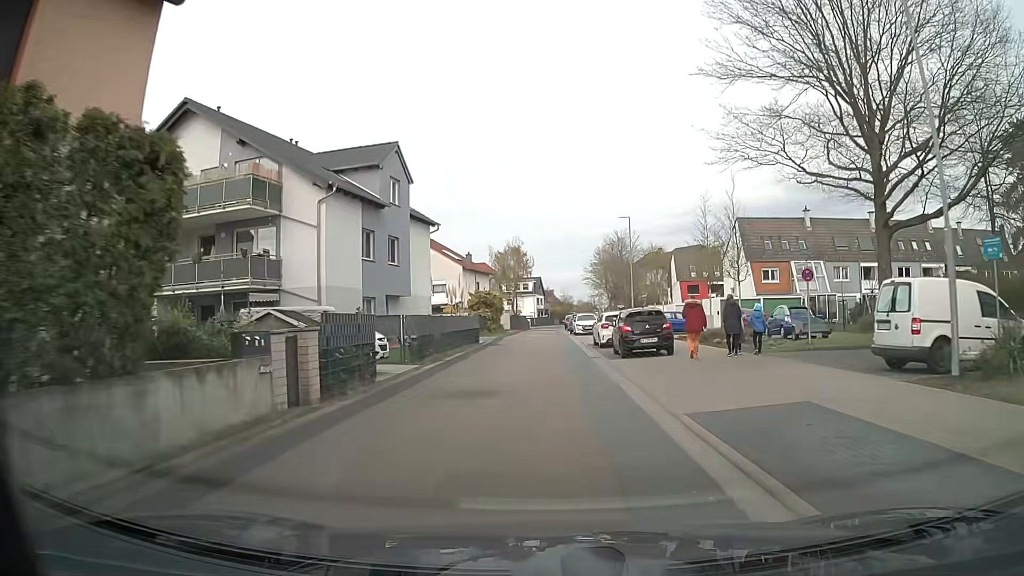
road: residential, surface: asphalt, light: Day
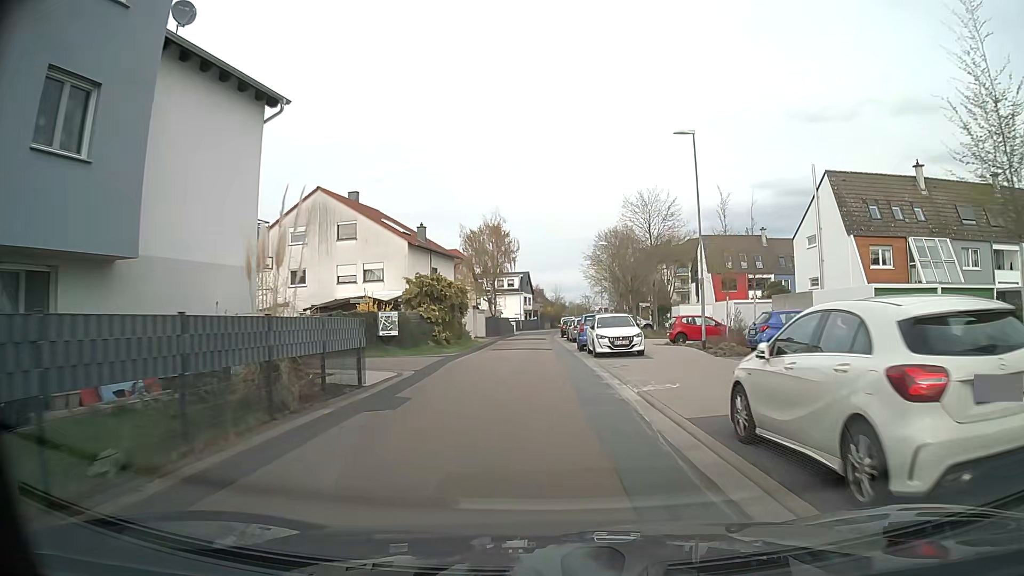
(-0.1, +23.3) m; +1°
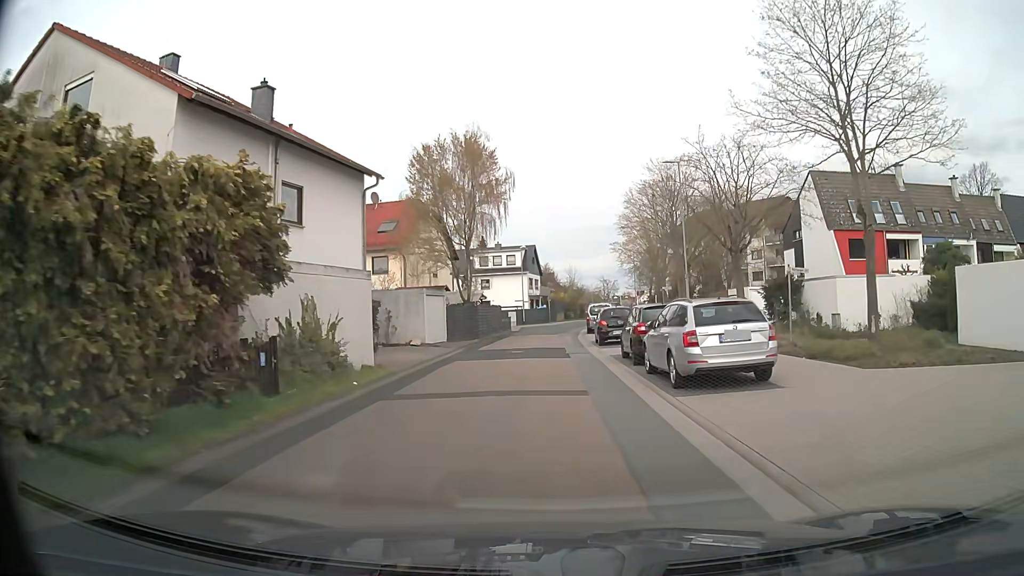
(-0.4, +29.6) m; -1°
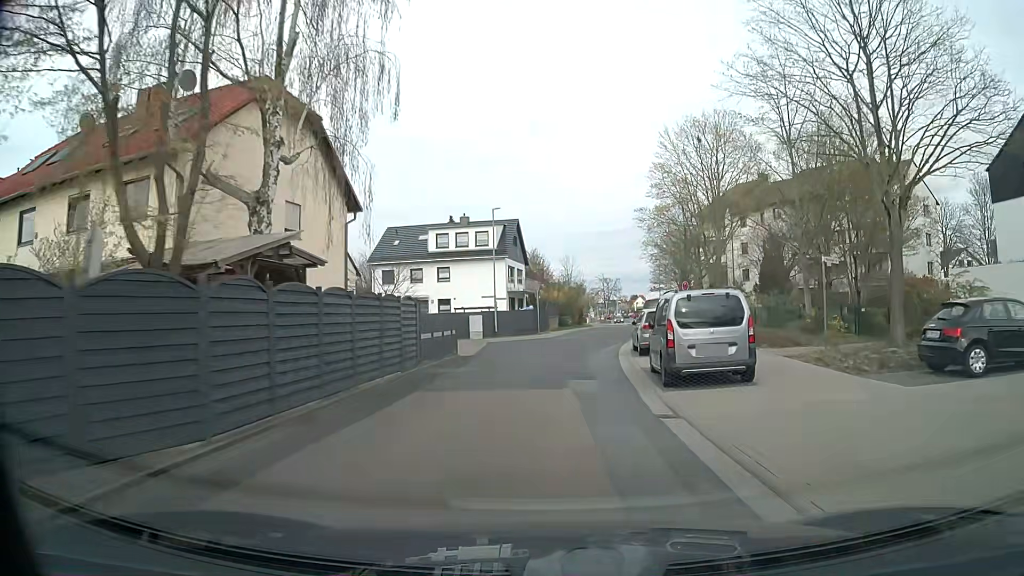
(0.0, +28.3) m; +1°
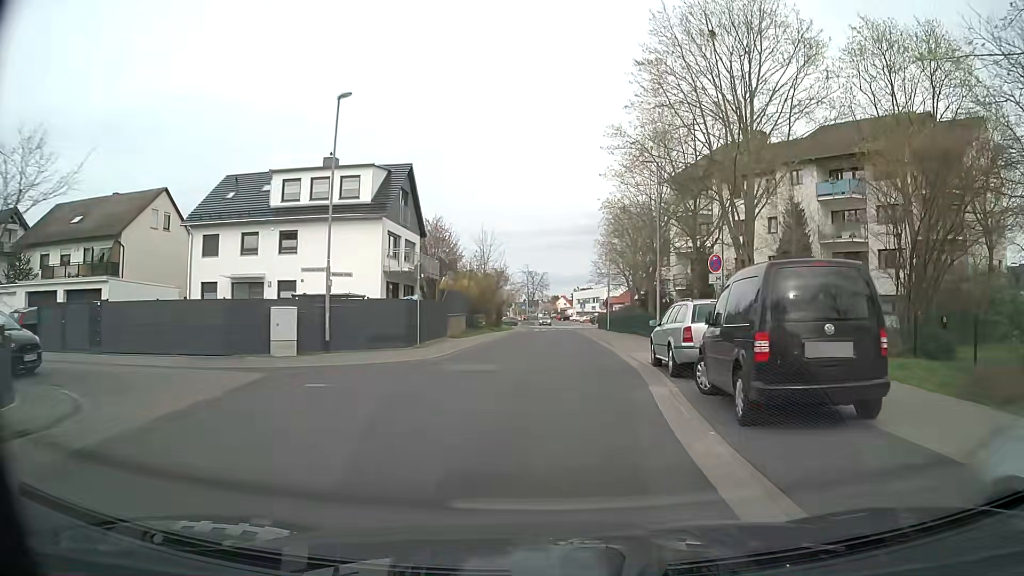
(+0.8, +22.1) m; +6°
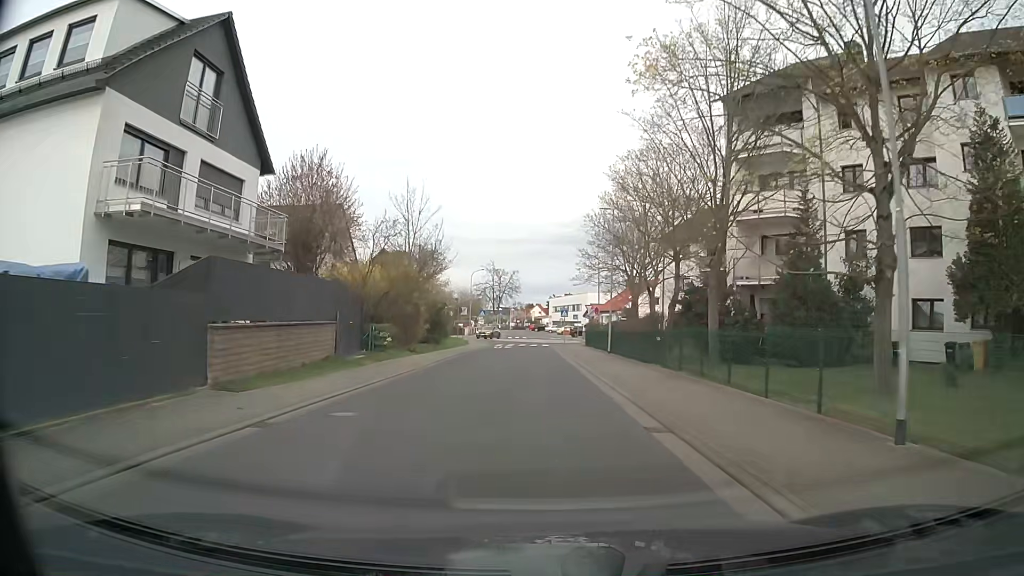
(+1.2, +23.3) m; +4°
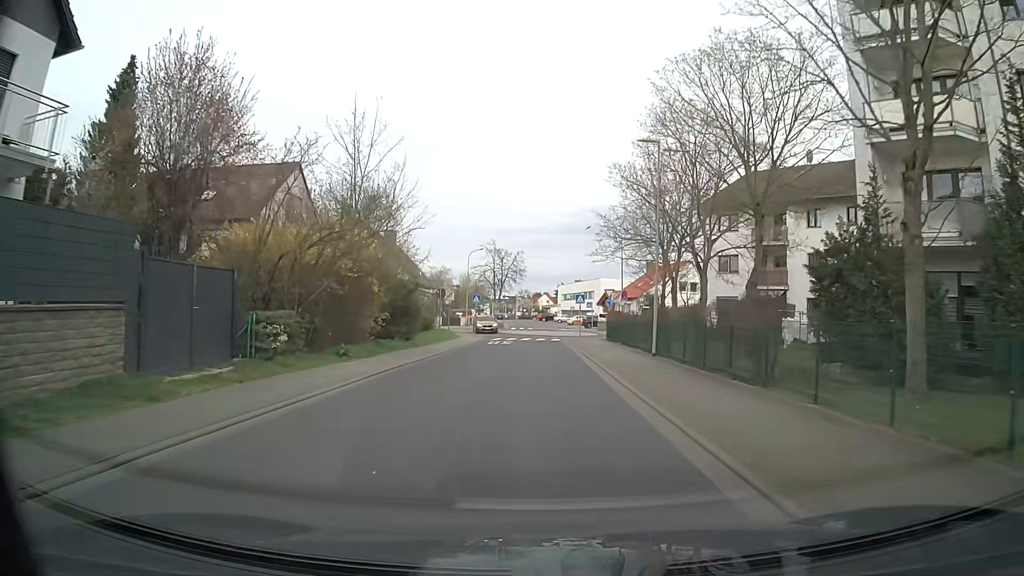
(-0.2, +12.4) m; -1°
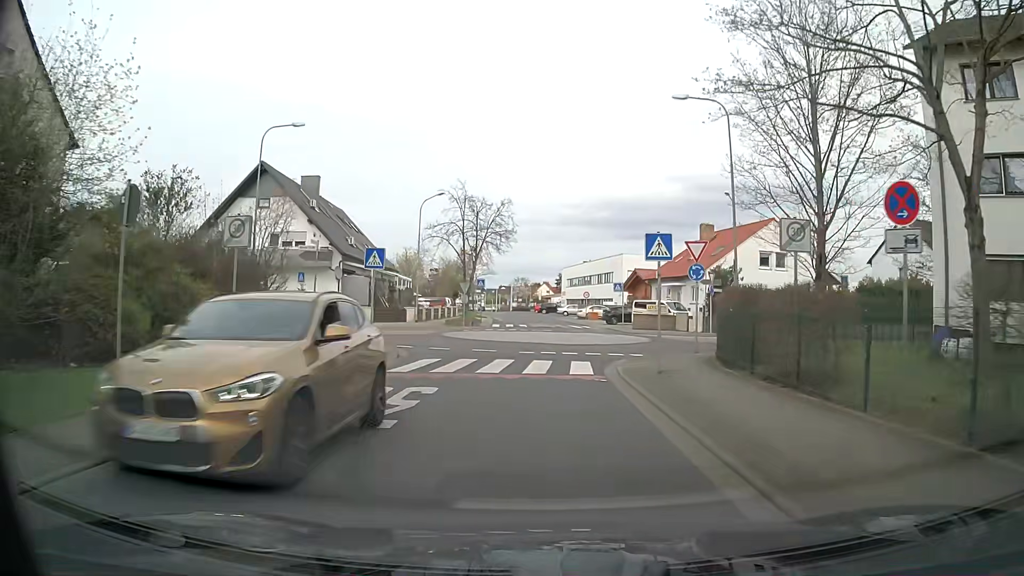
(0.0, +29.6) m; 0°
(0, +10) (+1, +20) (+6, +29) (+6, +38) (+4, +48) (+2, +58) (+1, +68) (-1, +78) (-2, +87) (-4, +97) m
